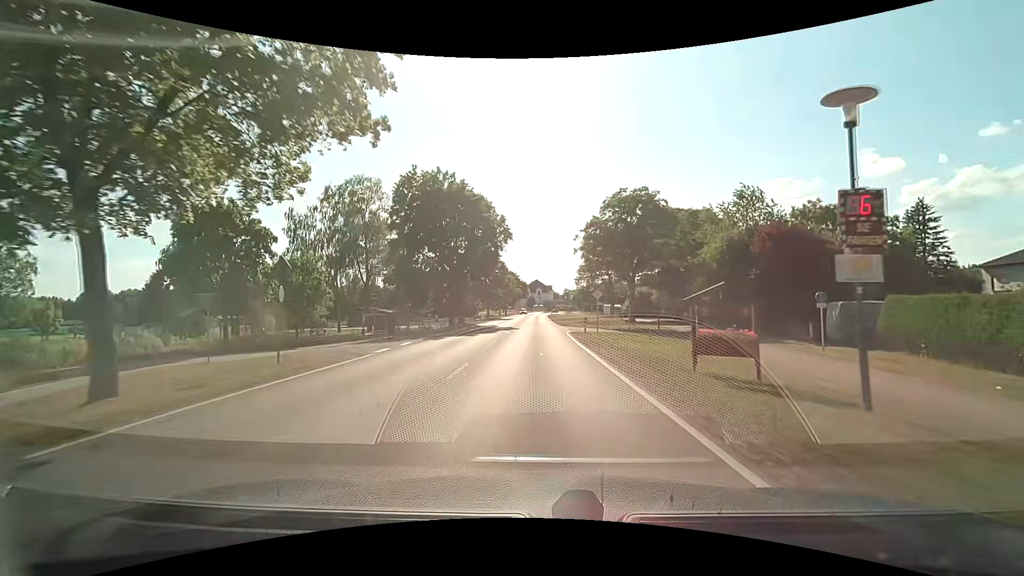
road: tertiary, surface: asphalt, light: Day
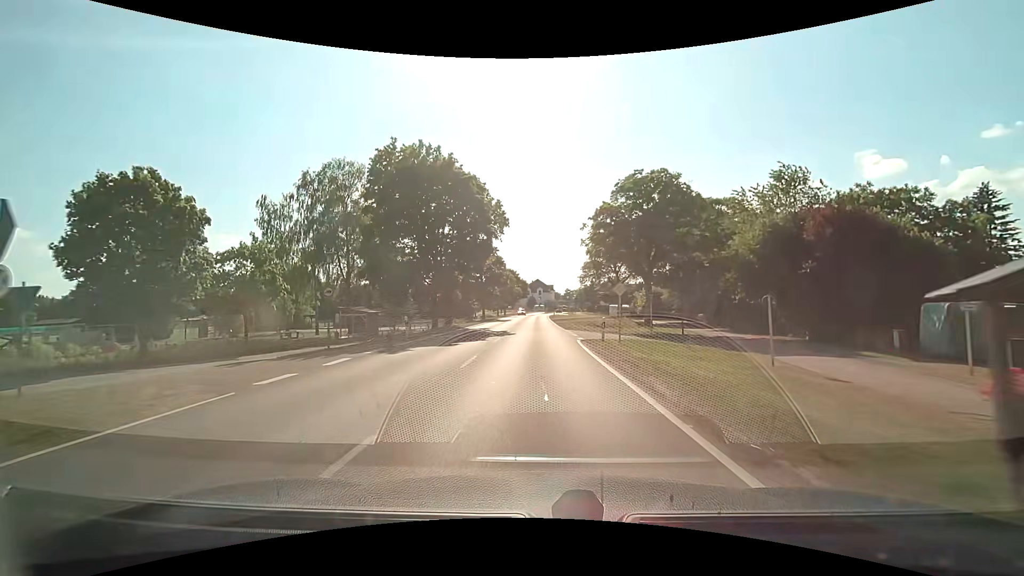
(0.0, +7.3) m; 0°
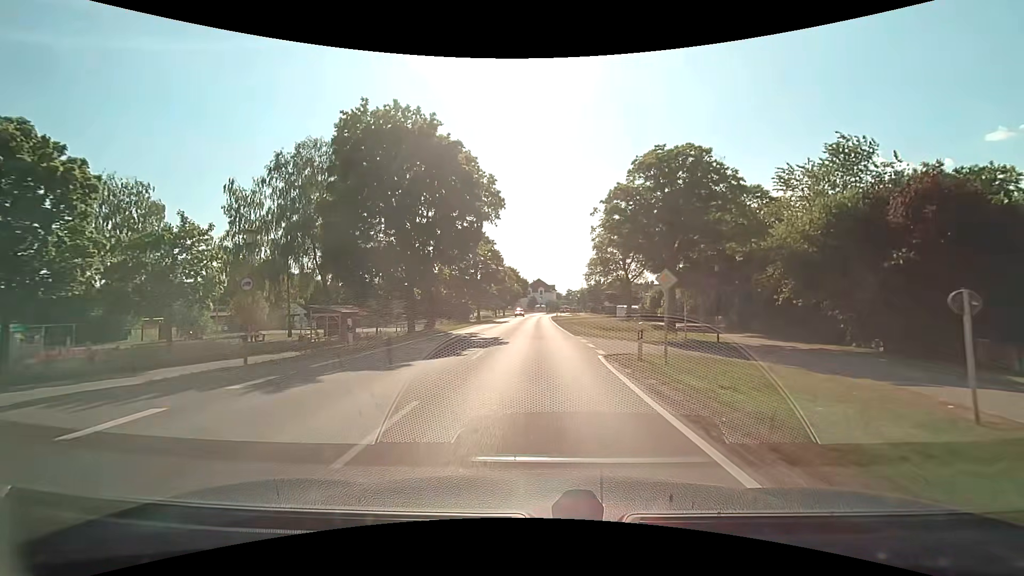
(0.0, +7.3) m; 0°
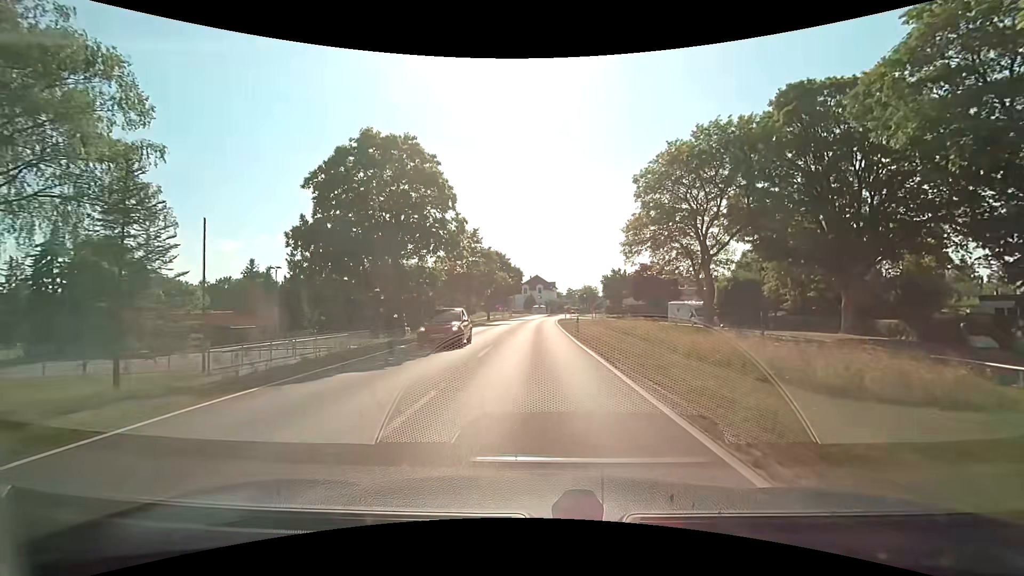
(-0.2, +35.0) m; 0°
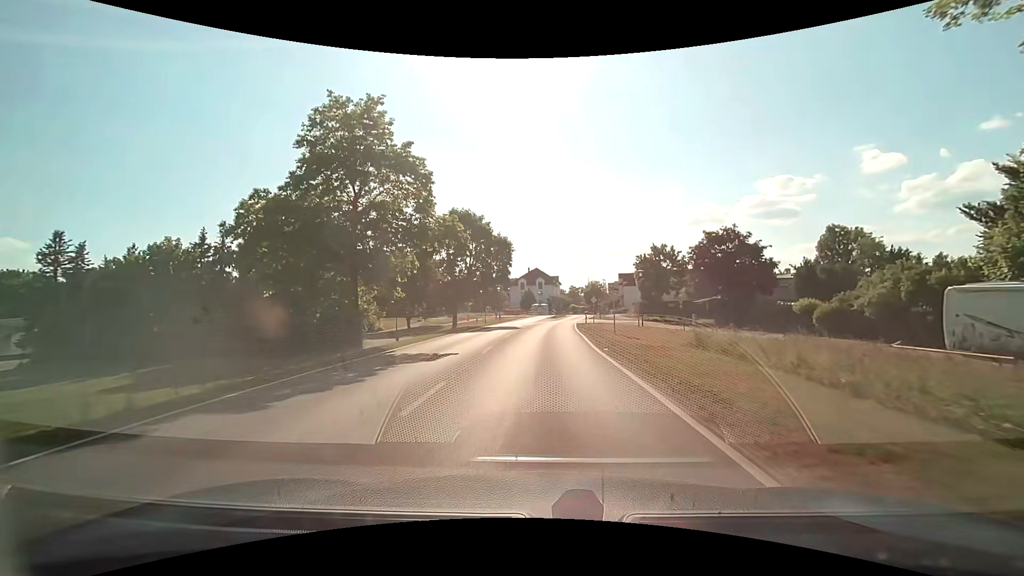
(+0.1, +35.2) m; 0°
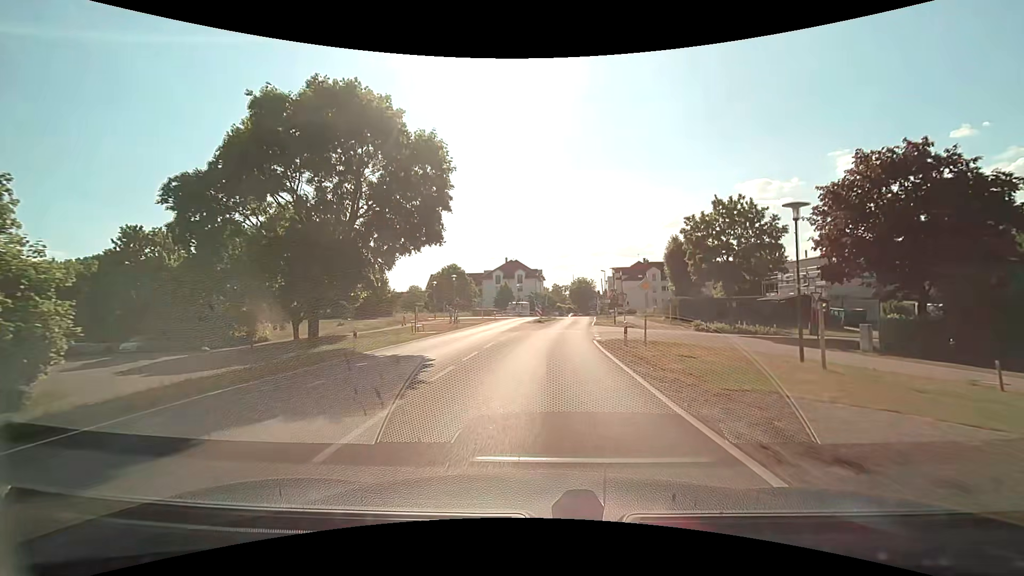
(+0.5, +28.9) m; +2°
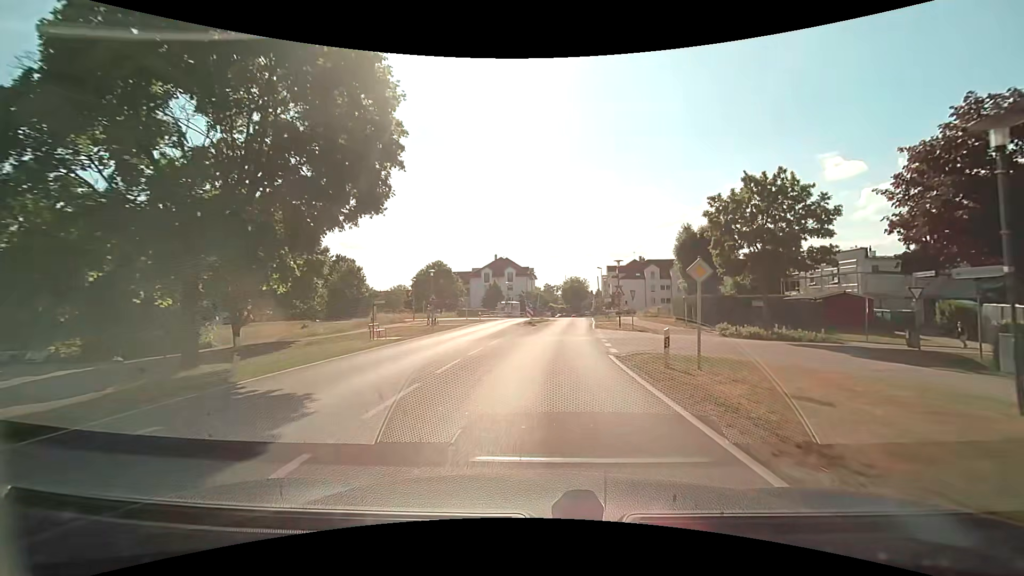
(+0.1, +7.2) m; +1°
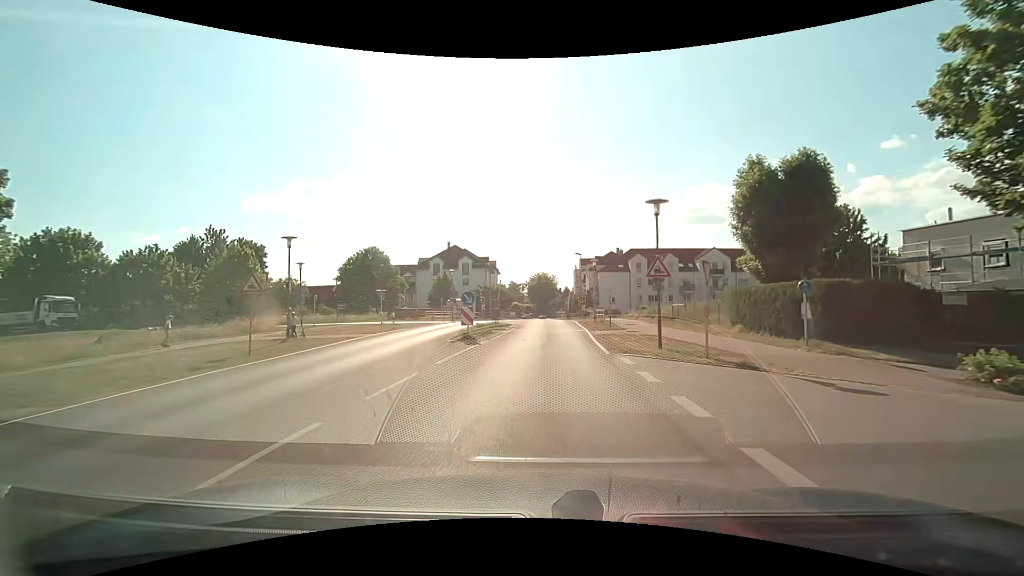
(+0.7, +20.9) m; +4°
(0, +10) (0, +20) (+1, +30) (+1, +40) (+1, +50) (+1, +60) (+1, +70) (+1, +80) (+1, +90) (+1, +100) m
